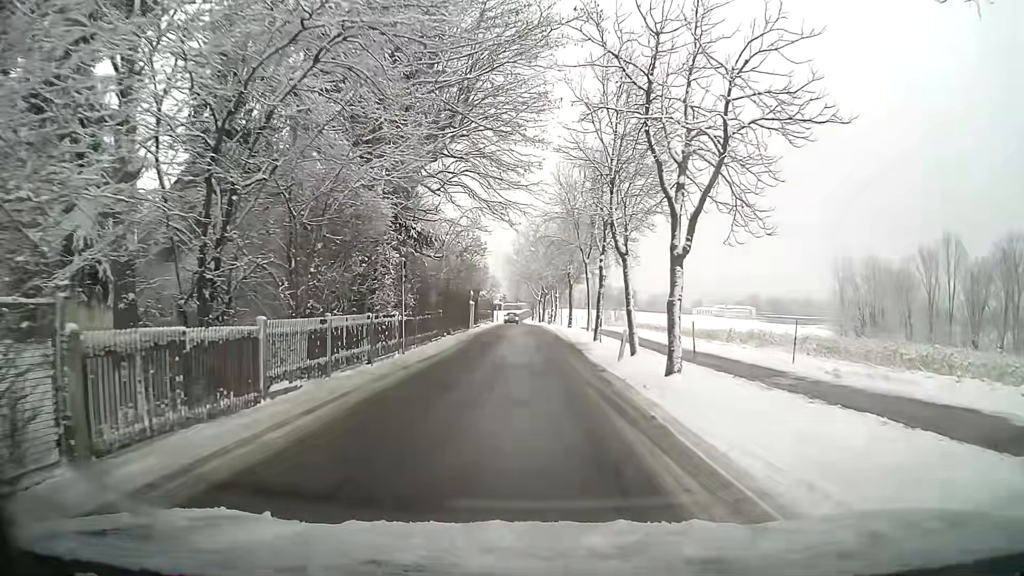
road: residential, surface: asphalt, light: Day
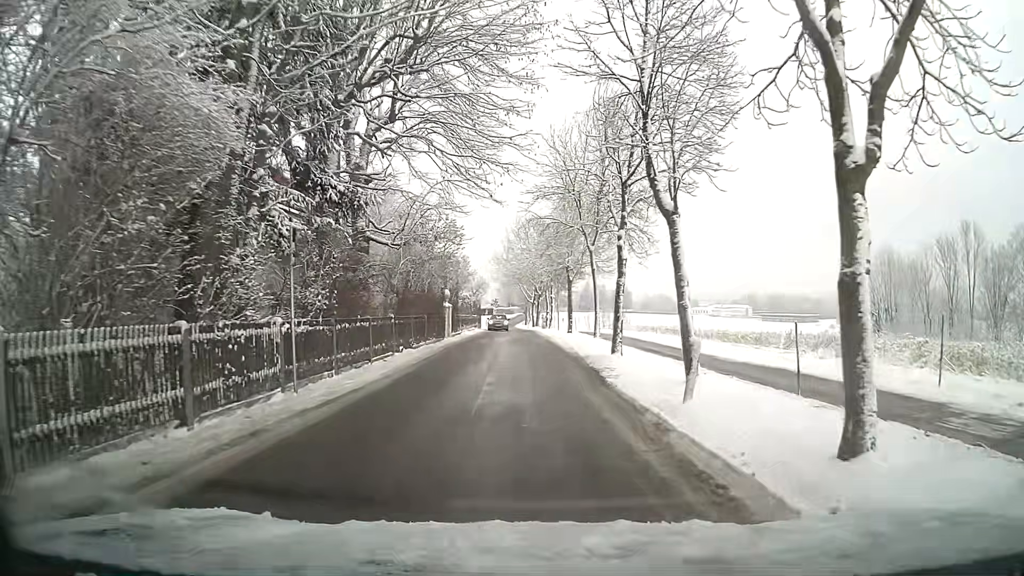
(+0.1, +8.4) m; +1°
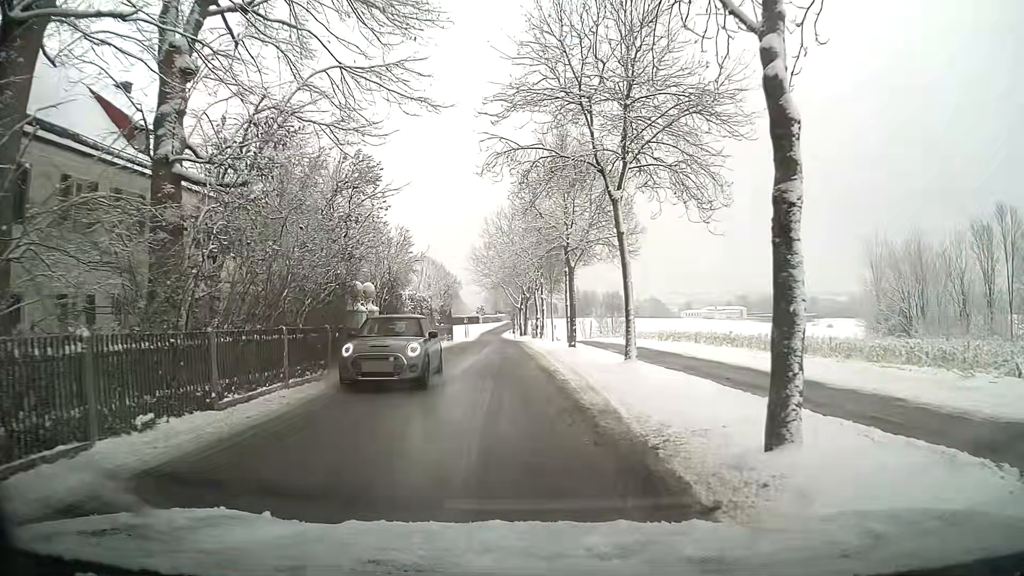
(+0.2, +13.9) m; 0°
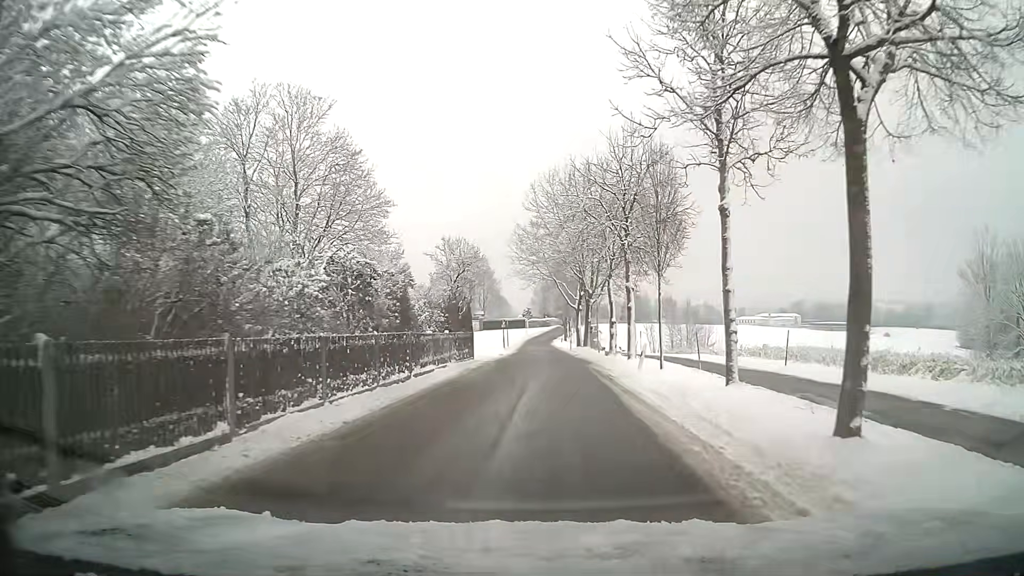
(-1.3, +20.8) m; -4°
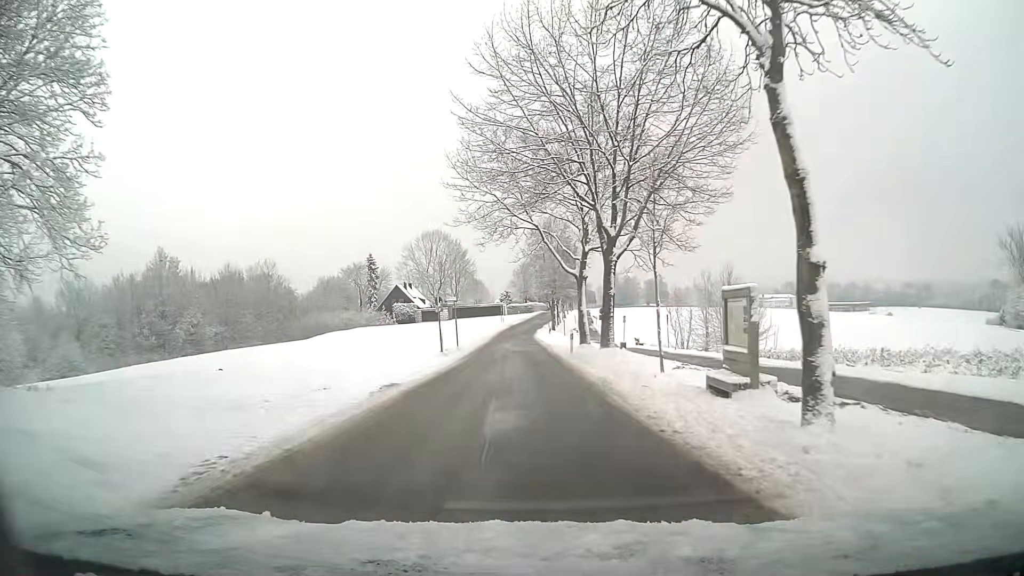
(+0.6, +27.7) m; +1°
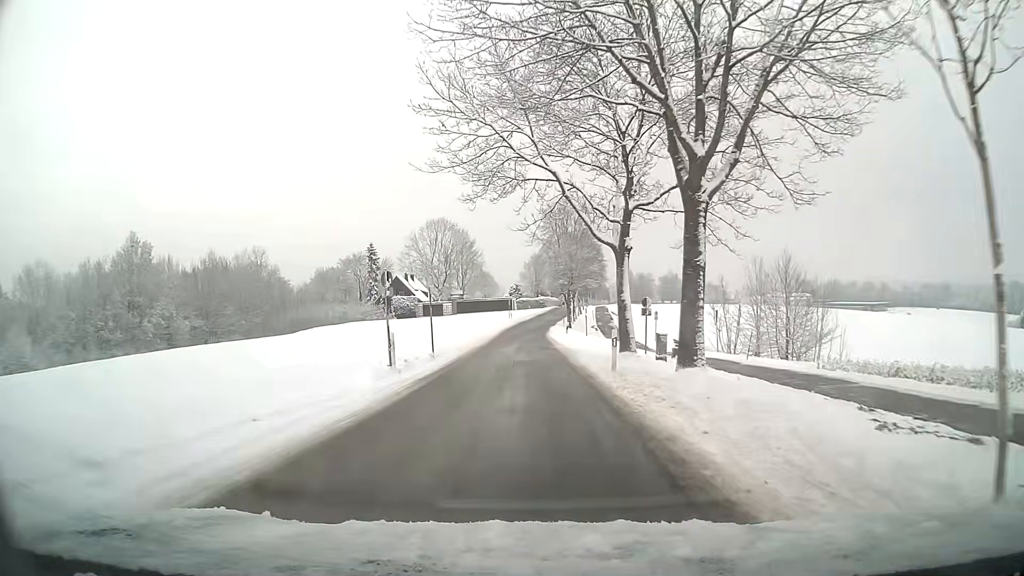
(-0.1, +12.2) m; -1°
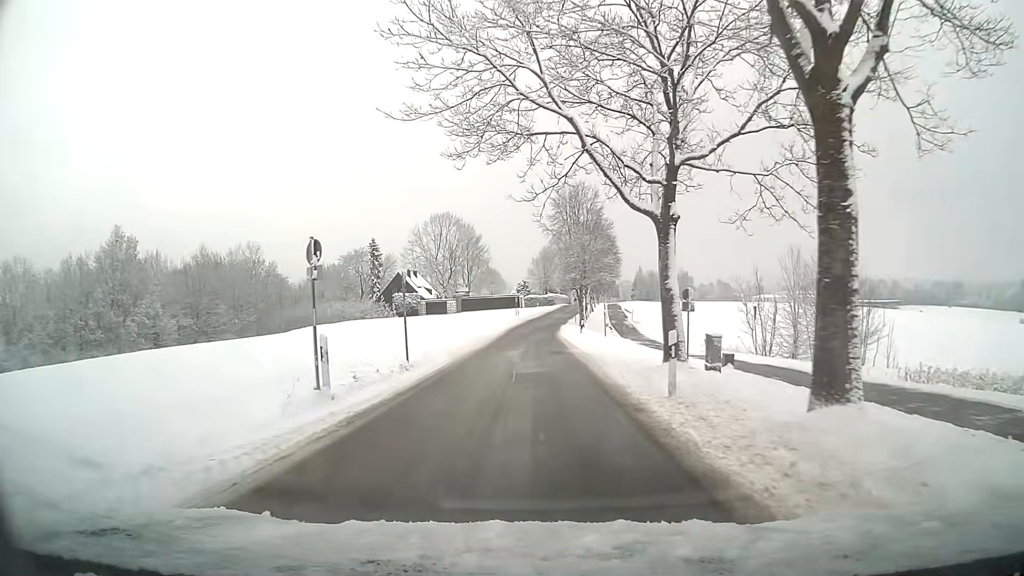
(0.0, +6.3) m; 0°
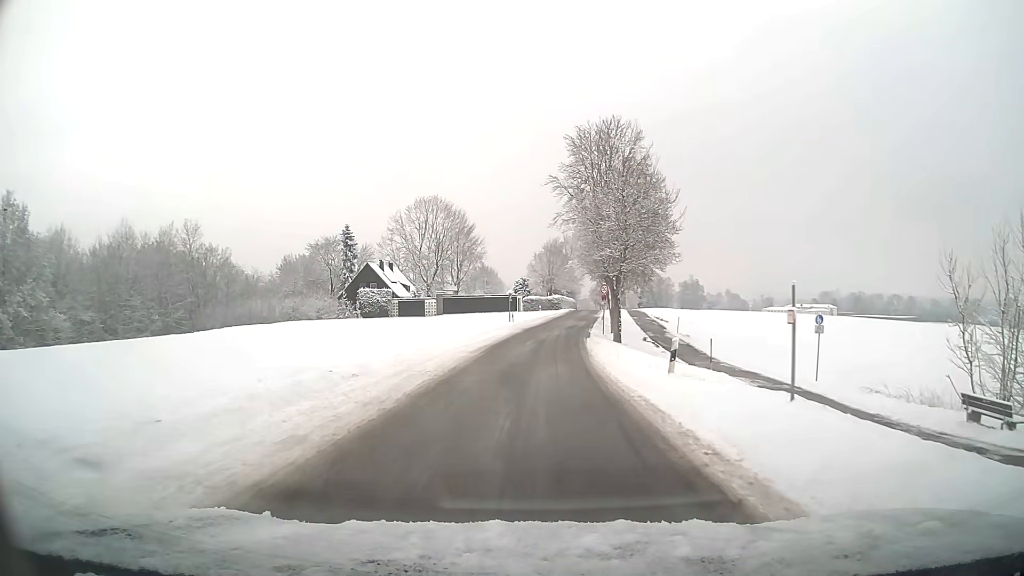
(-0.1, +25.5) m; 0°
